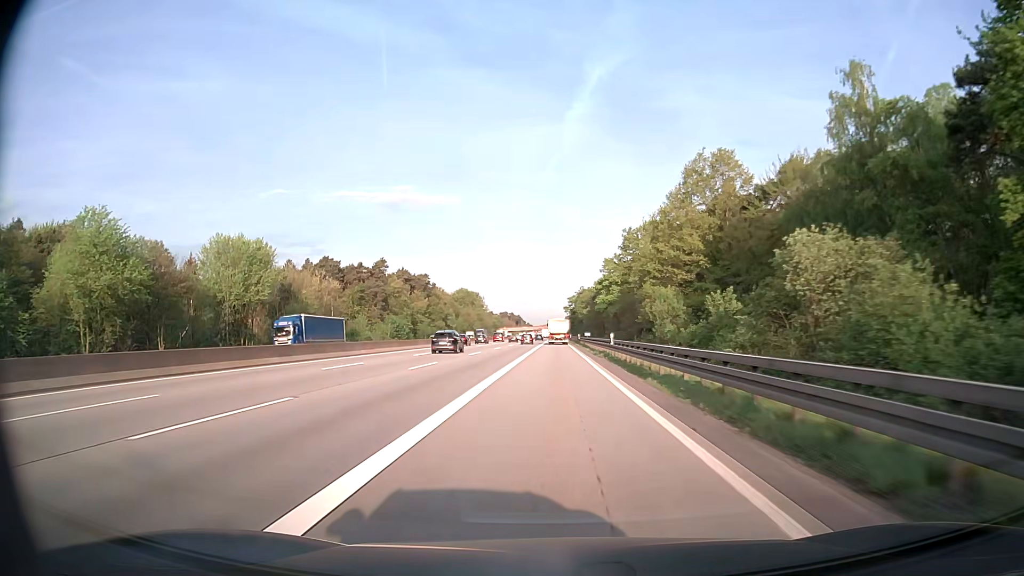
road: motorway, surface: asphalt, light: Day
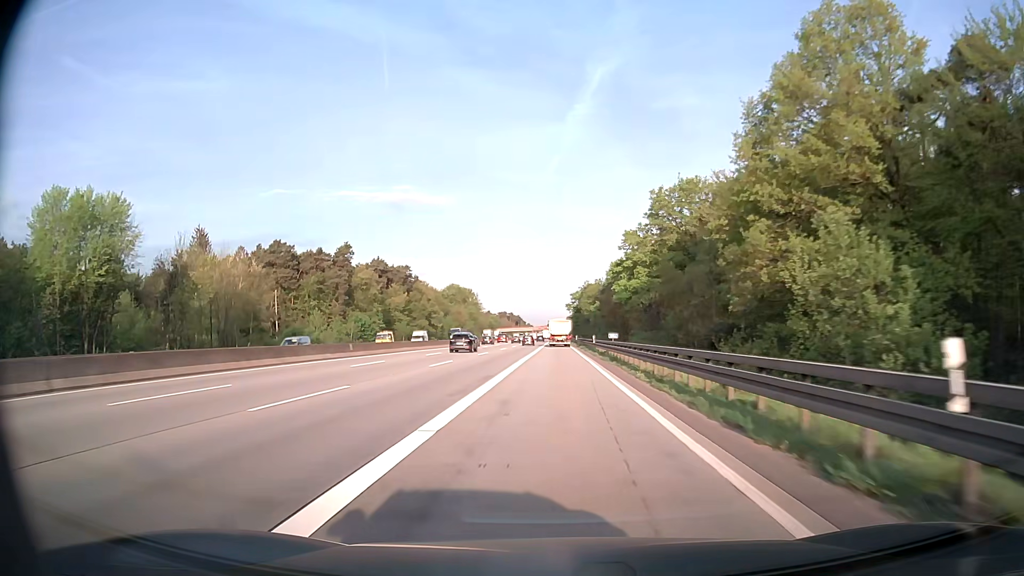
(0.0, +32.2) m; 0°
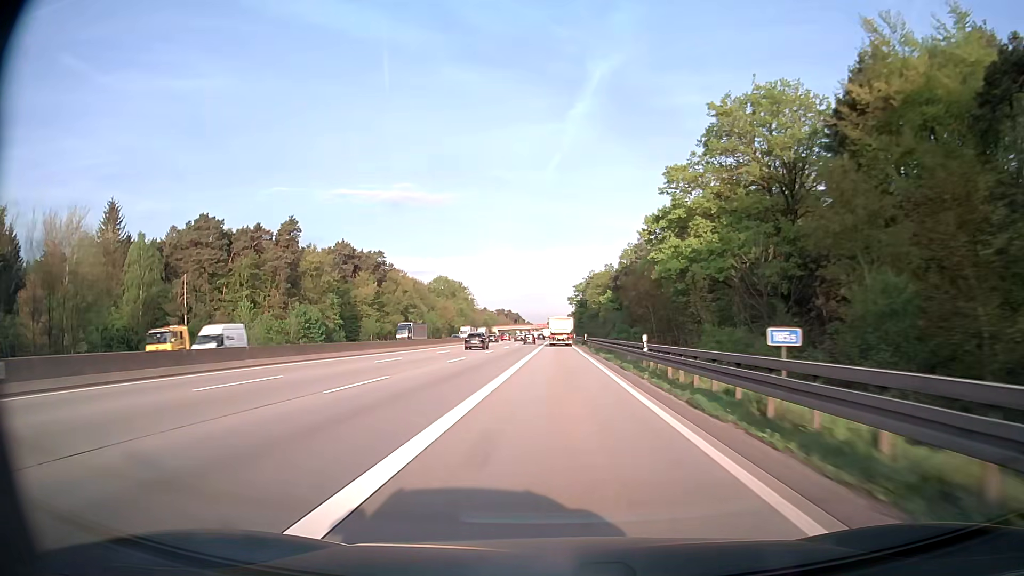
(0.0, +32.2) m; 0°
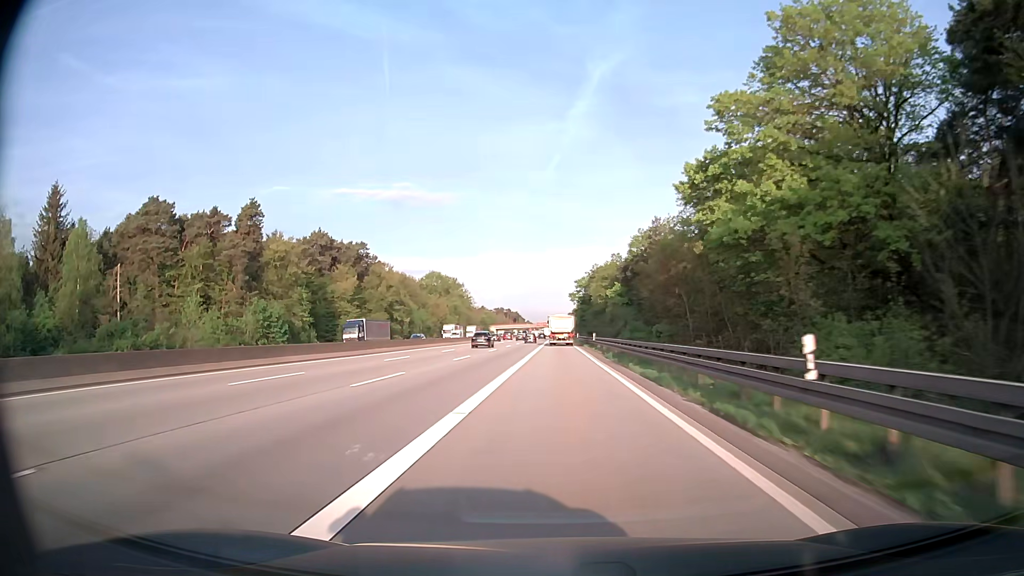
(0.0, +16.1) m; 0°
(0, +10) (0, +20) (0, +30) (0, +40) (0, +50) (0, +60) (0, +70) (0, +80) (0, +90) (0, +100) m
